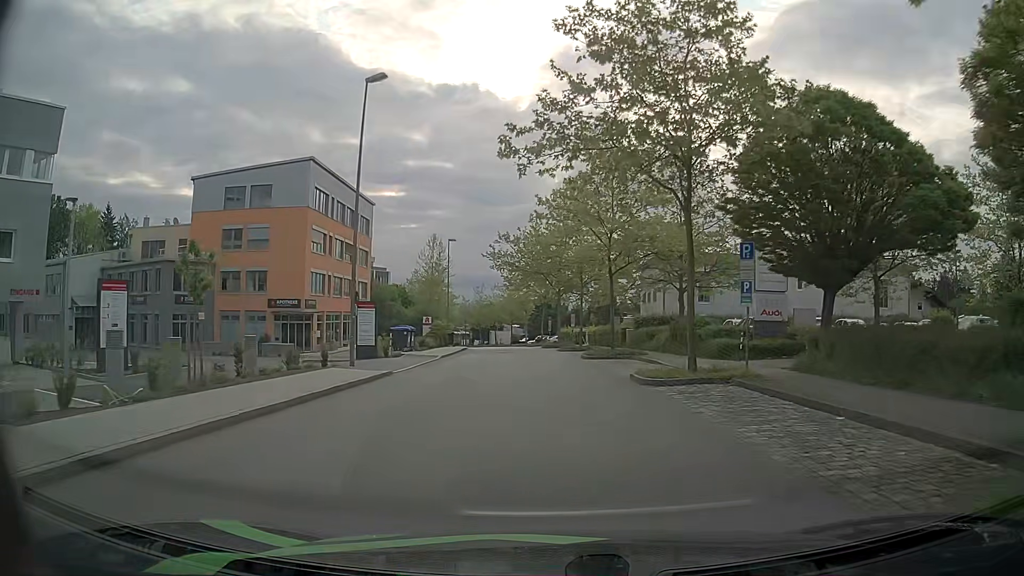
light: Day
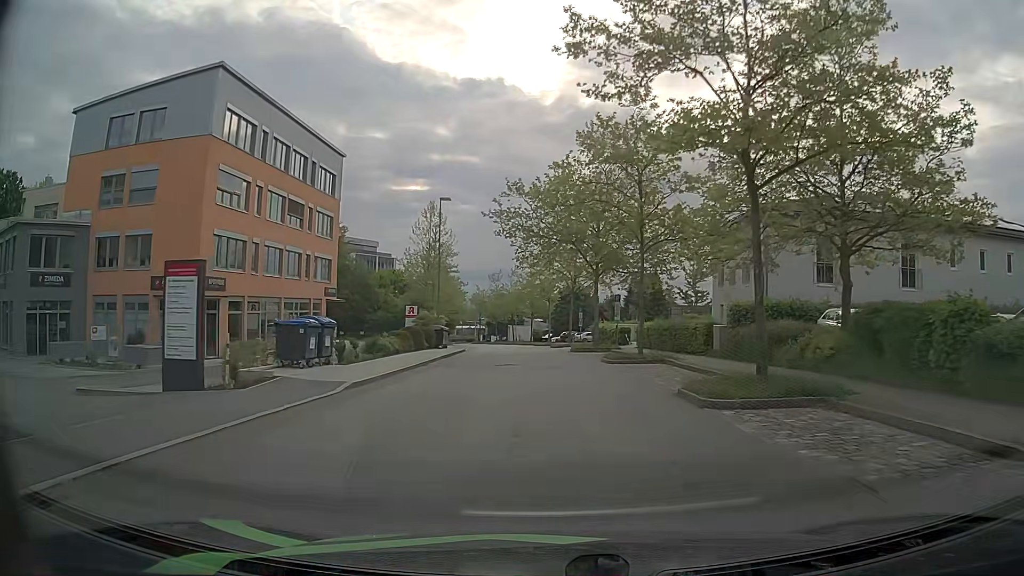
(-0.3, +18.8) m; -2°
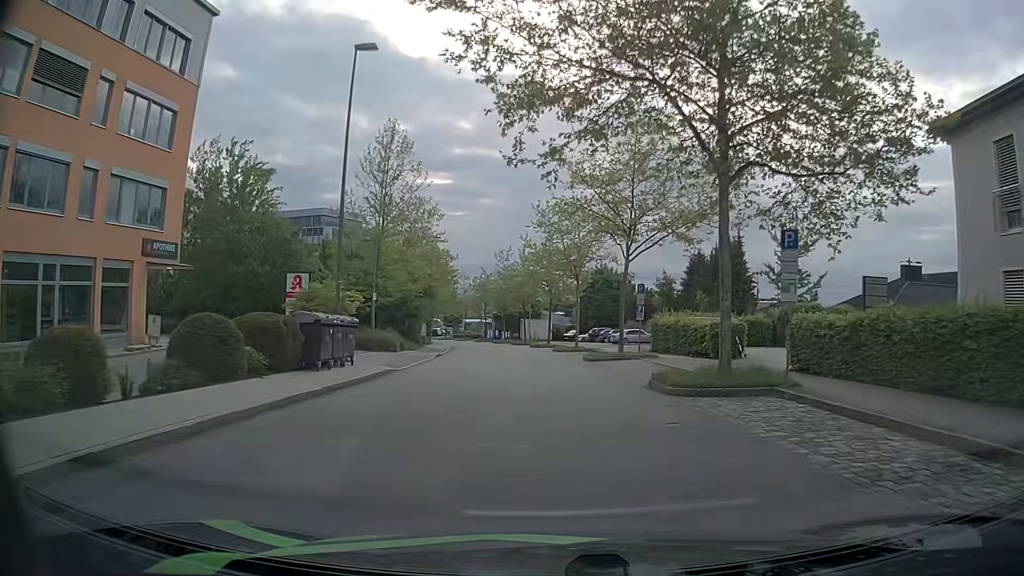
(-0.4, +25.7) m; -1°
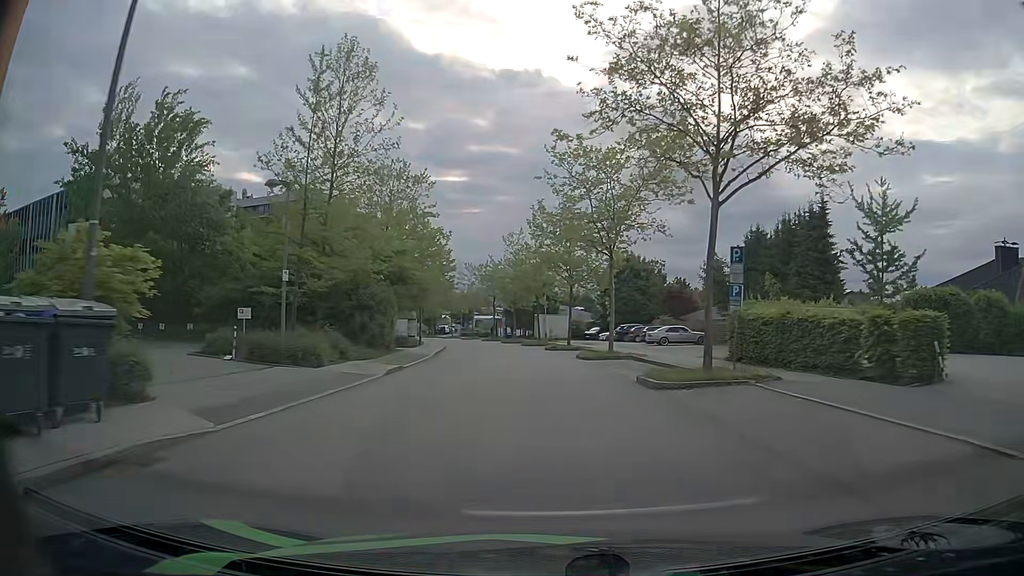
(-0.3, +12.9) m; -1°
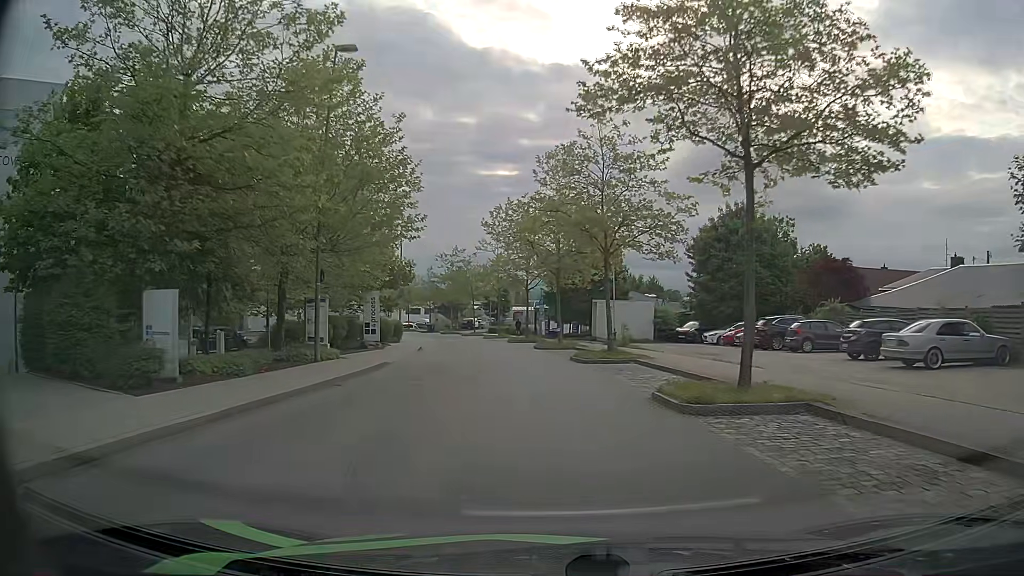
(-1.7, +31.5) m; -5°
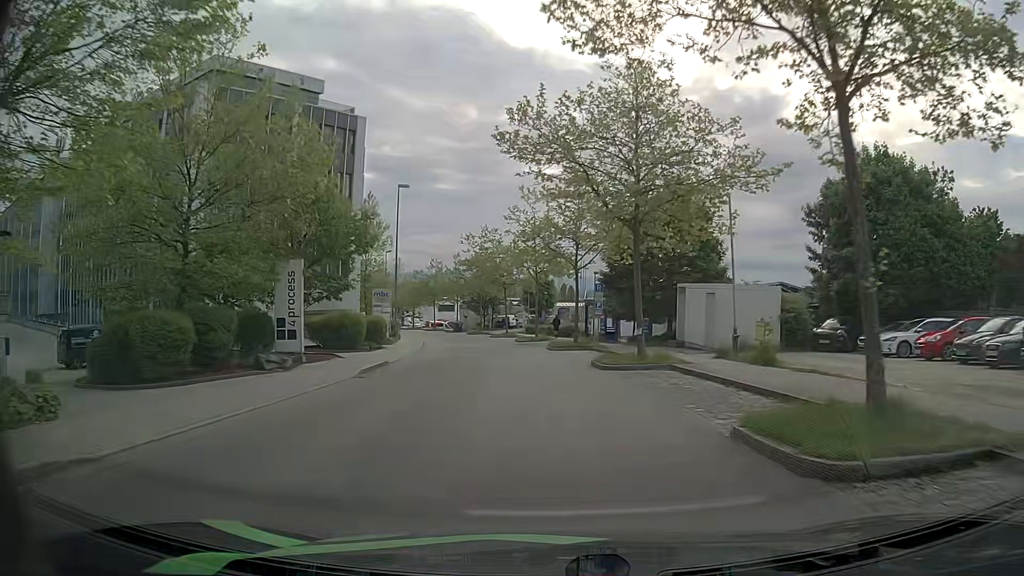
(-0.7, +18.2) m; -4°
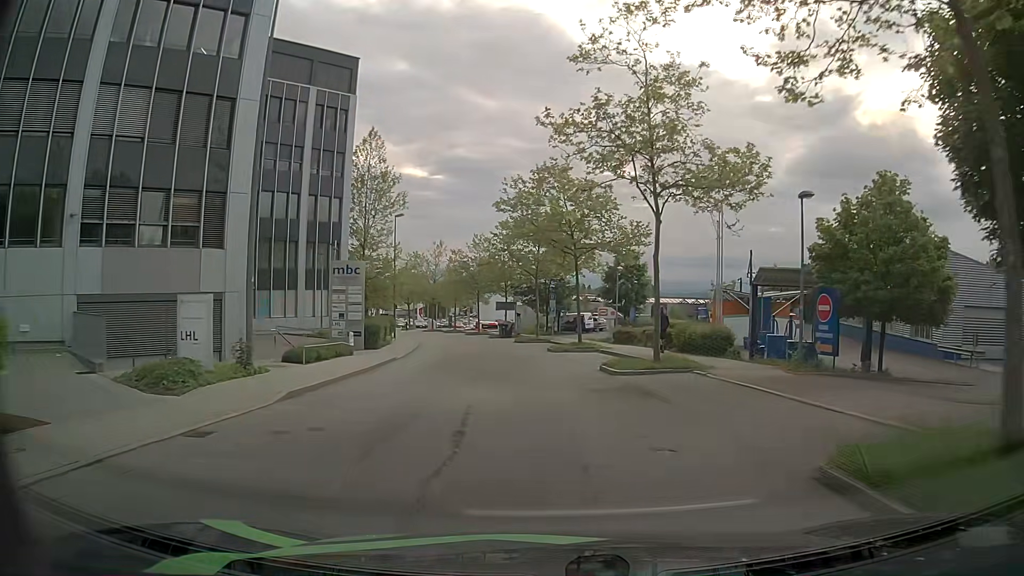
(-1.7, +29.7) m; -6°
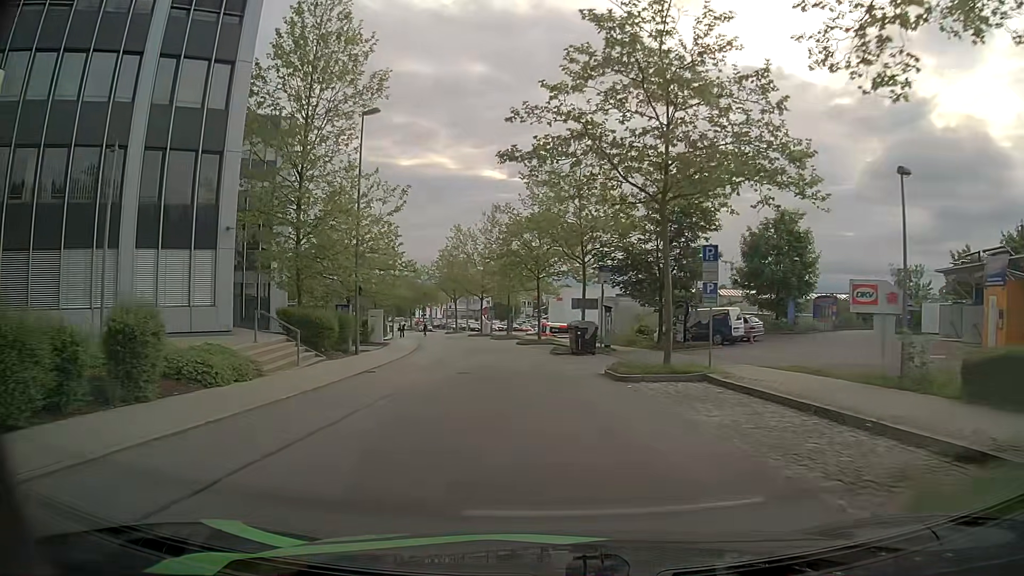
(-1.6, +28.8) m; -7°
(0, +10) (-1, +20) (-2, +30) (-3, +40) (-5, +50) (-7, +59) (-10, +69) (-12, +79) (-15, +88) (-19, +98) m
